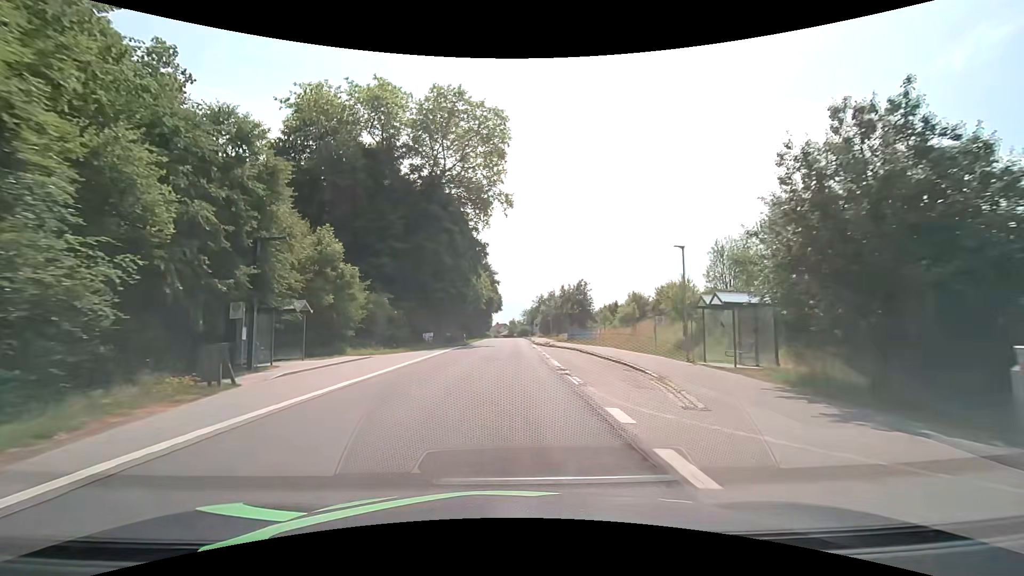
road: secondary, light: Day
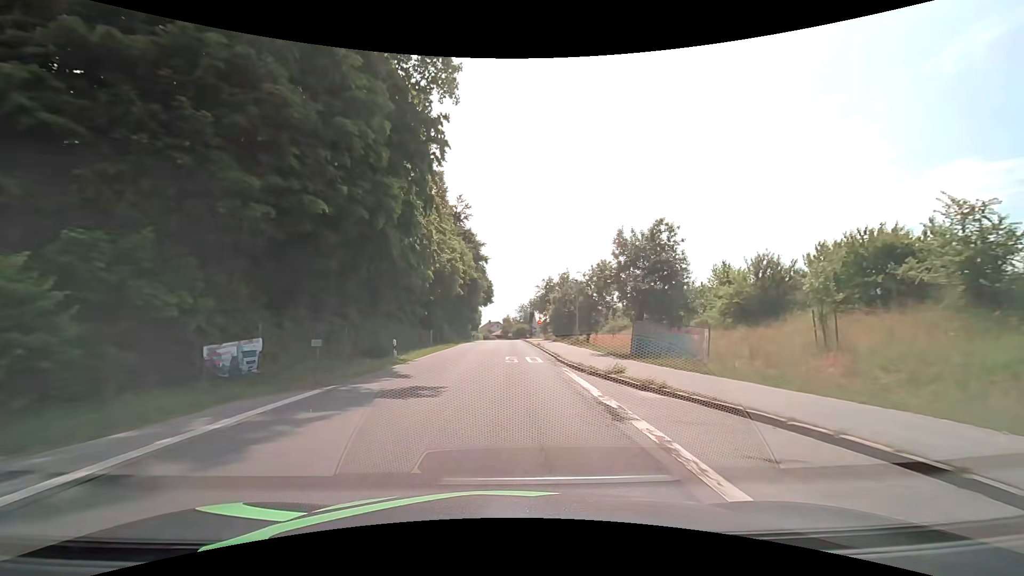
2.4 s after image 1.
(+0.2, +30.5) m; +1°
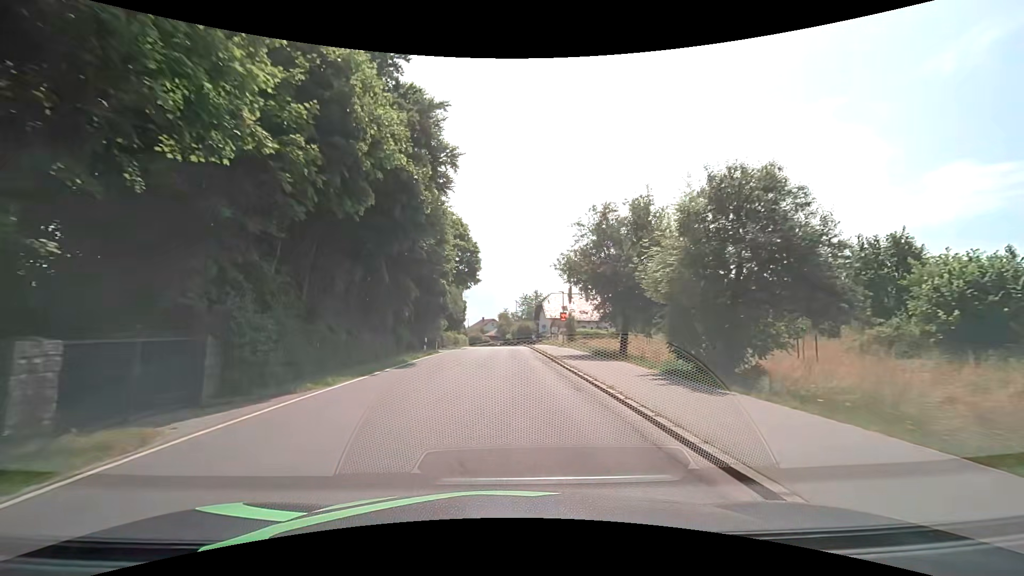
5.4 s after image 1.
(0.0, +38.2) m; 0°
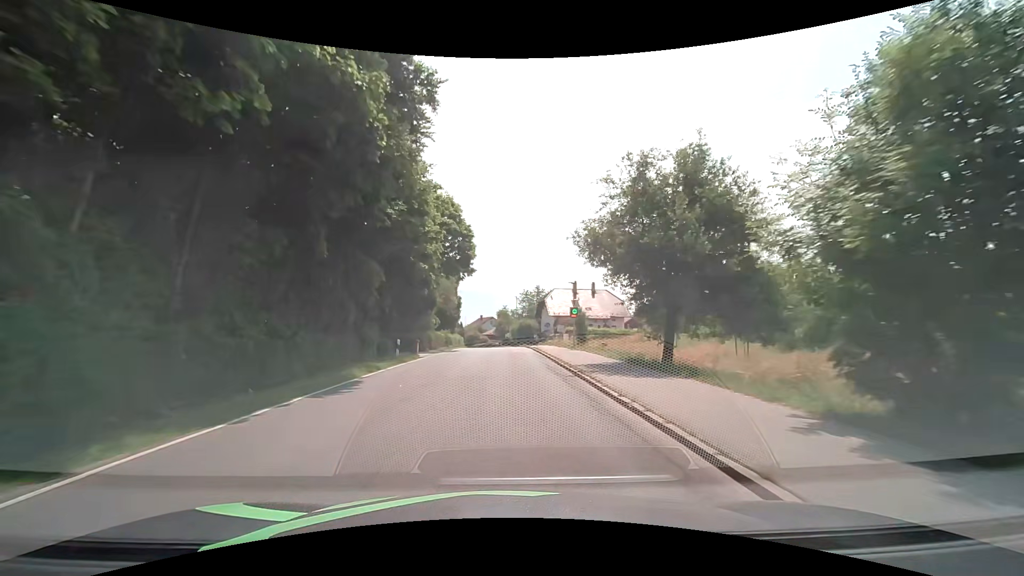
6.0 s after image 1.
(0.0, +7.6) m; 0°
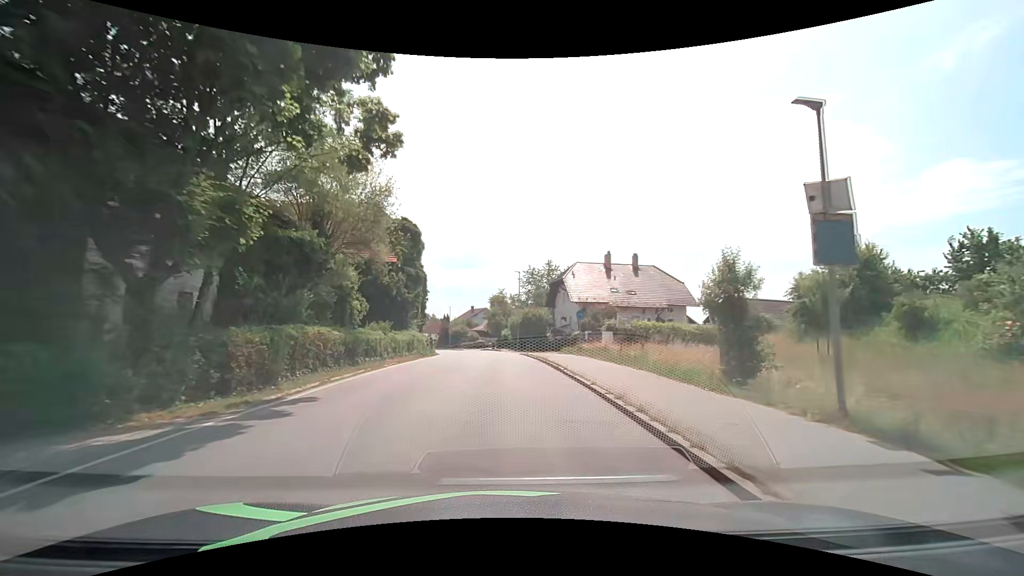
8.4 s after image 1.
(+0.2, +30.7) m; 0°
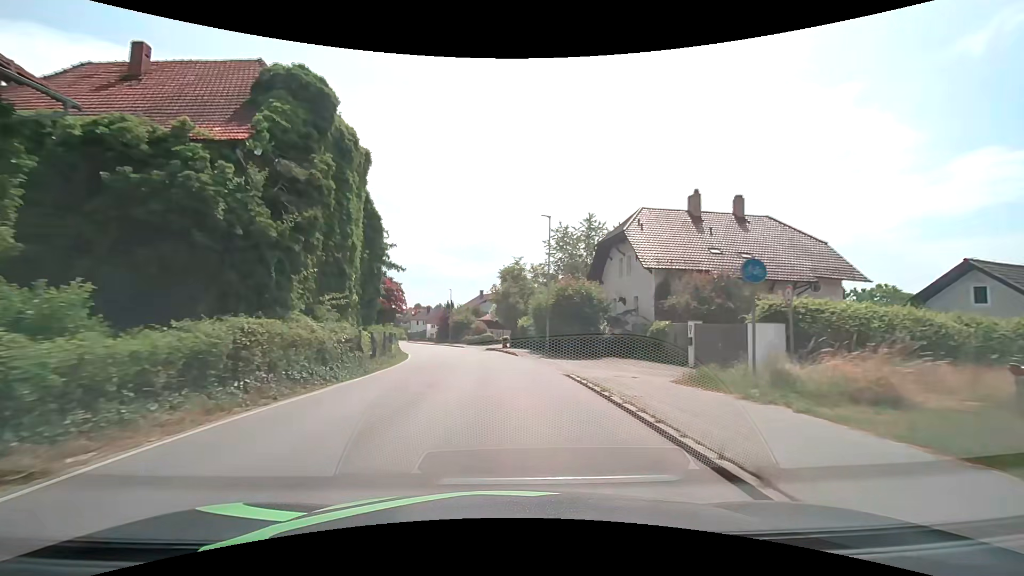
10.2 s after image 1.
(0.0, +23.2) m; -1°
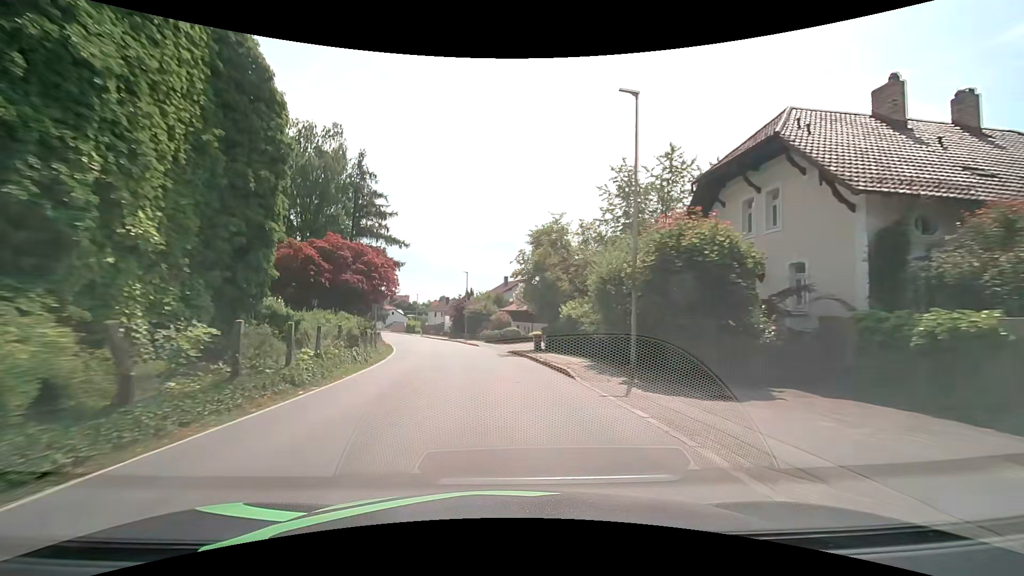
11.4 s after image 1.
(-0.3, +15.6) m; -1°
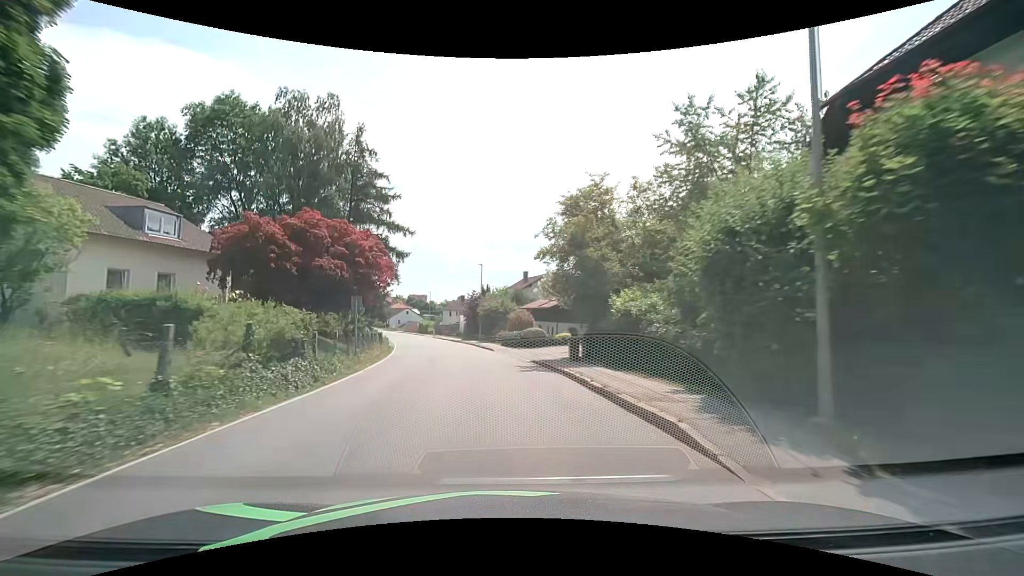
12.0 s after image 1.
(-0.3, +7.8) m; -4°
(0, +10) (-1, +20) (-2, +30) (-4, +40) (-6, +50) (-8, +59) (-10, +69) (-13, +79) (-16, +88) (-19, +98) m
